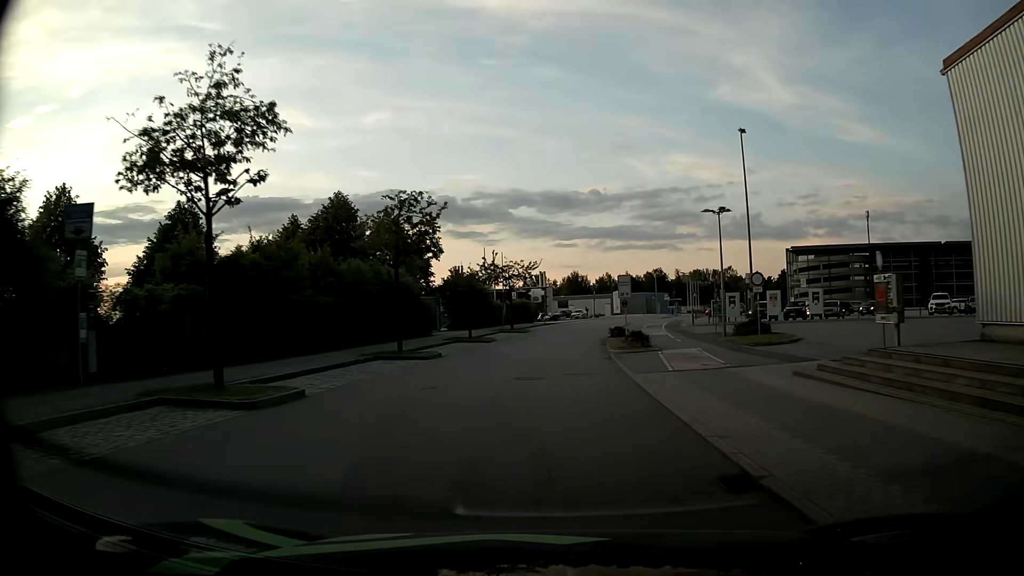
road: residential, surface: asphalt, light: Day
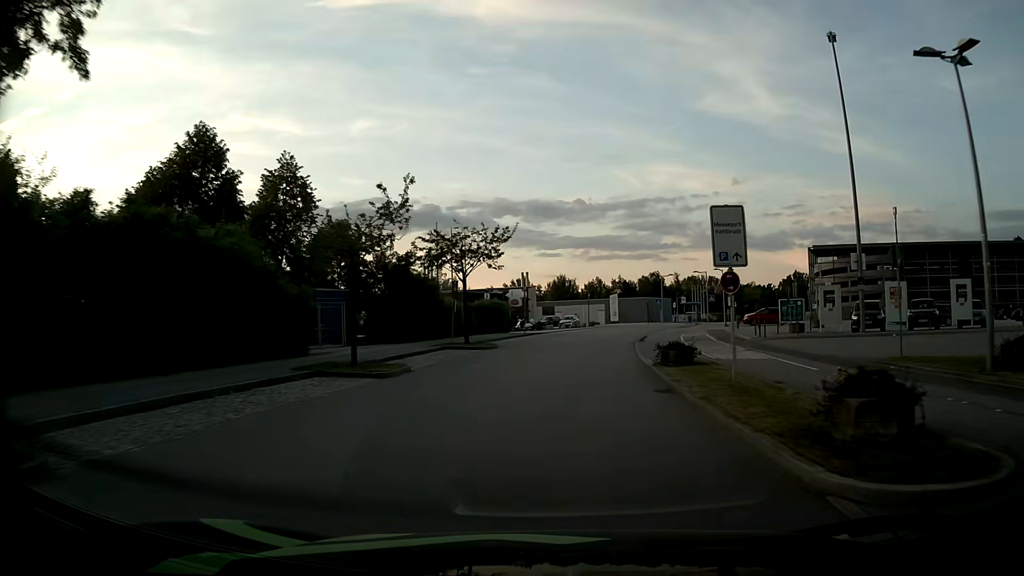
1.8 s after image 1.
(+0.2, +21.9) m; +2°
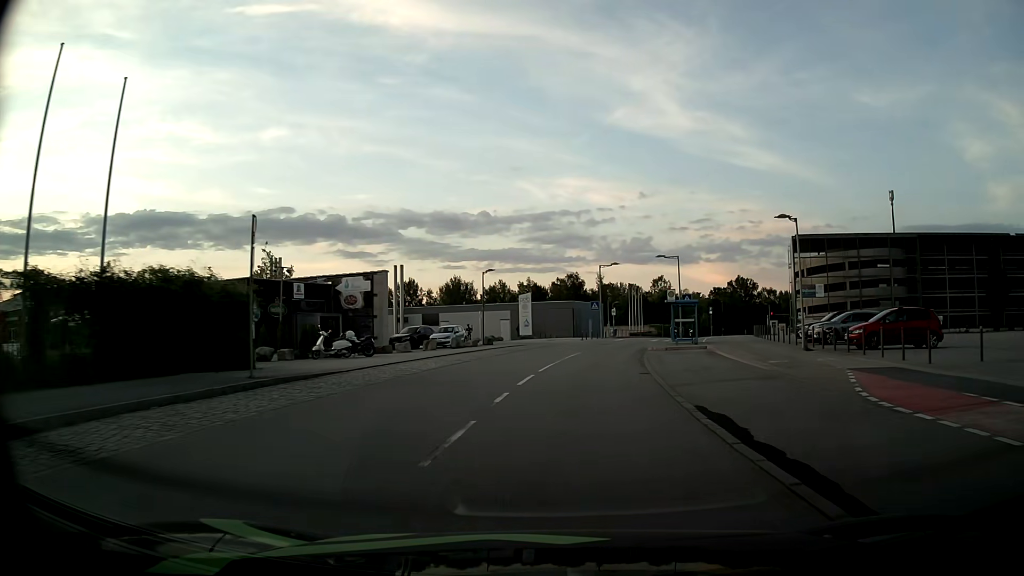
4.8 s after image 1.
(+2.6, +36.5) m; +8°
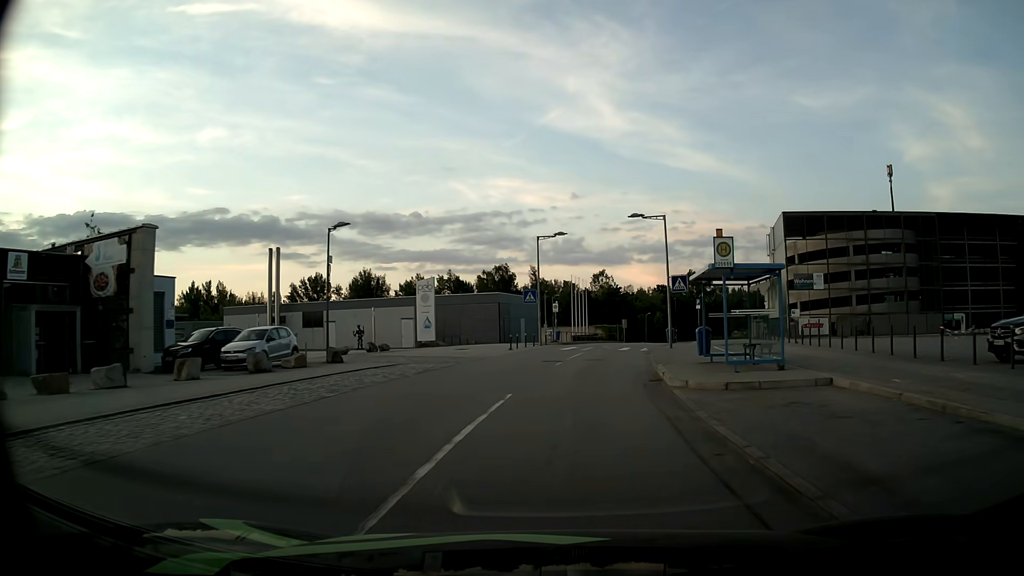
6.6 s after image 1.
(+1.1, +21.8) m; +6°
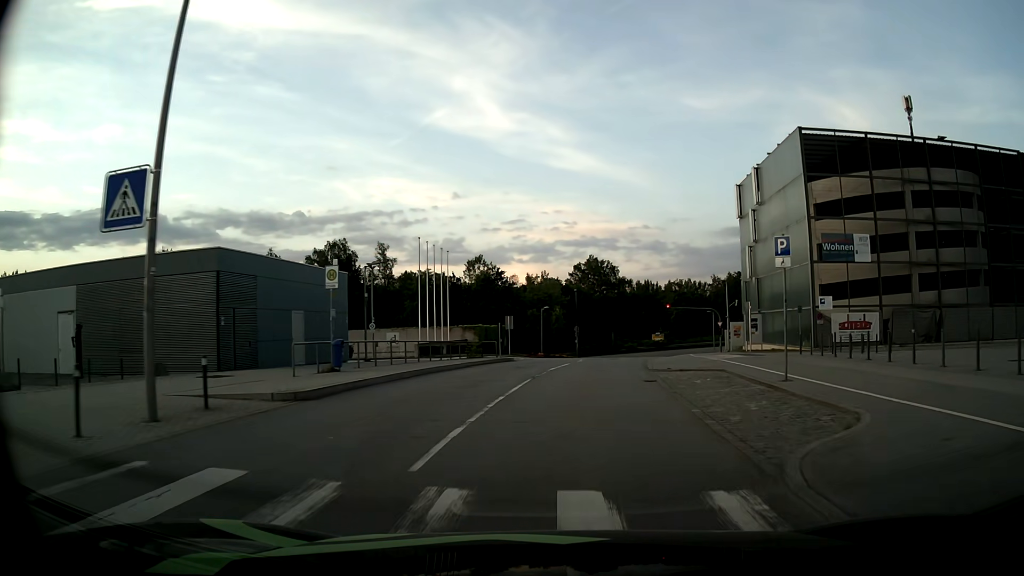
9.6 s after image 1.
(+3.2, +34.7) m; +10°
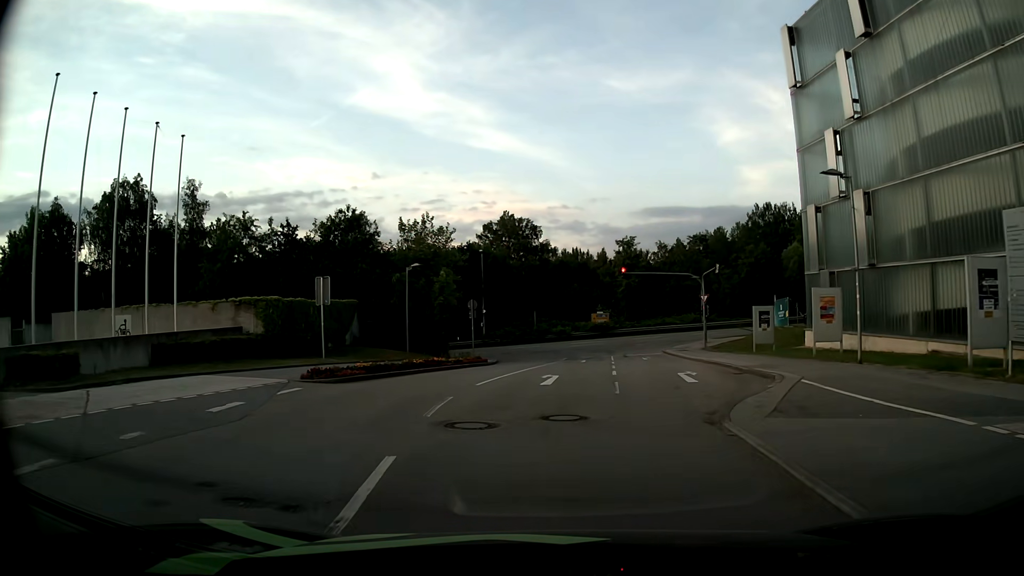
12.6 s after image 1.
(+2.3, +31.2) m; +7°
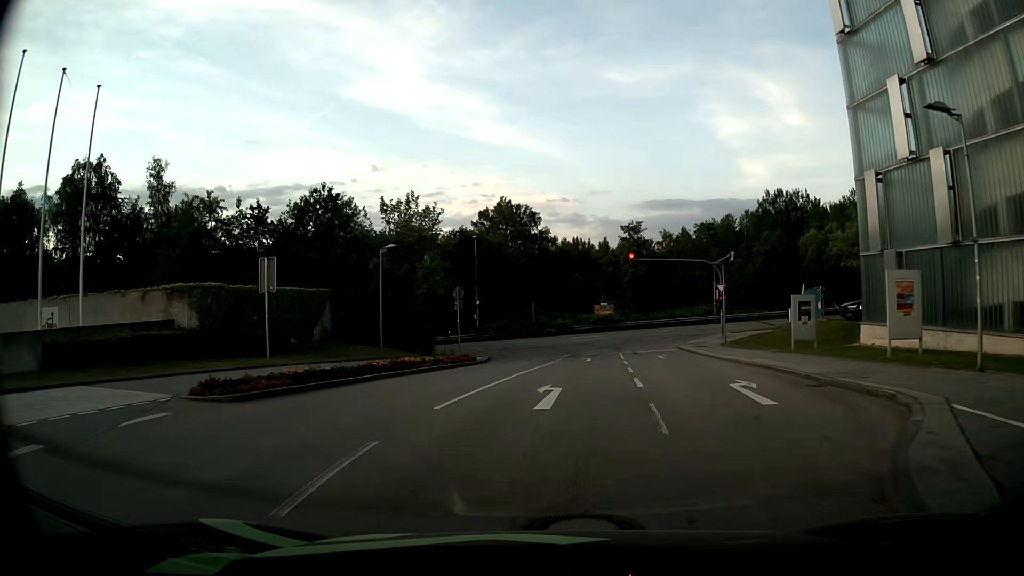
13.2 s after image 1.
(0.0, +5.7) m; 0°
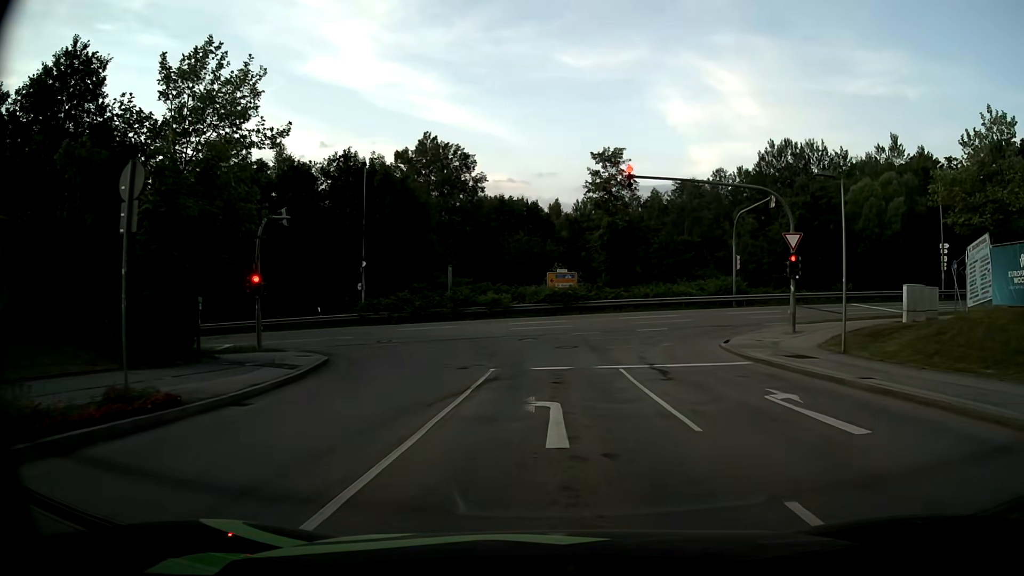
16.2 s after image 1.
(+0.9, +23.7) m; +5°
(0, +10) (0, +20) (-3, +30) (-10, +36) (-20, +38) (-30, +38) (-40, +37) (-50, +36) (-60, +35) (-70, +34) m
